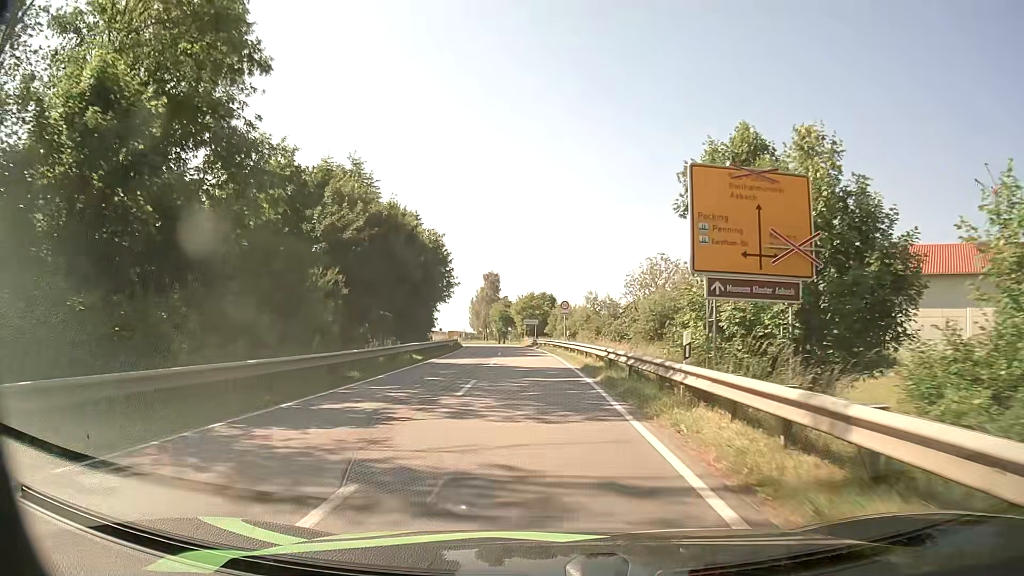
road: secondary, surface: asphalt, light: Day
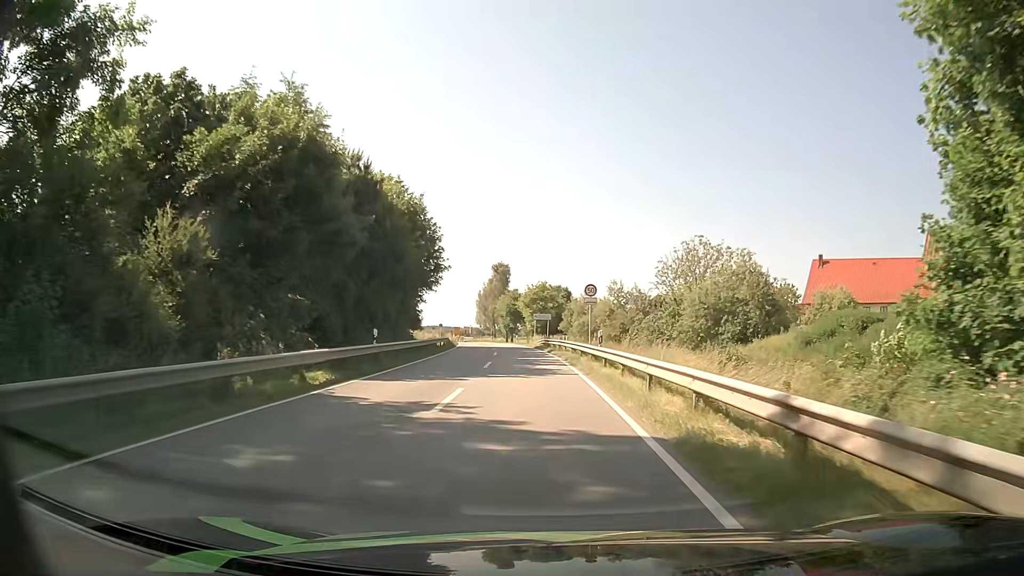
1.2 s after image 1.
(-0.2, +15.2) m; -1°
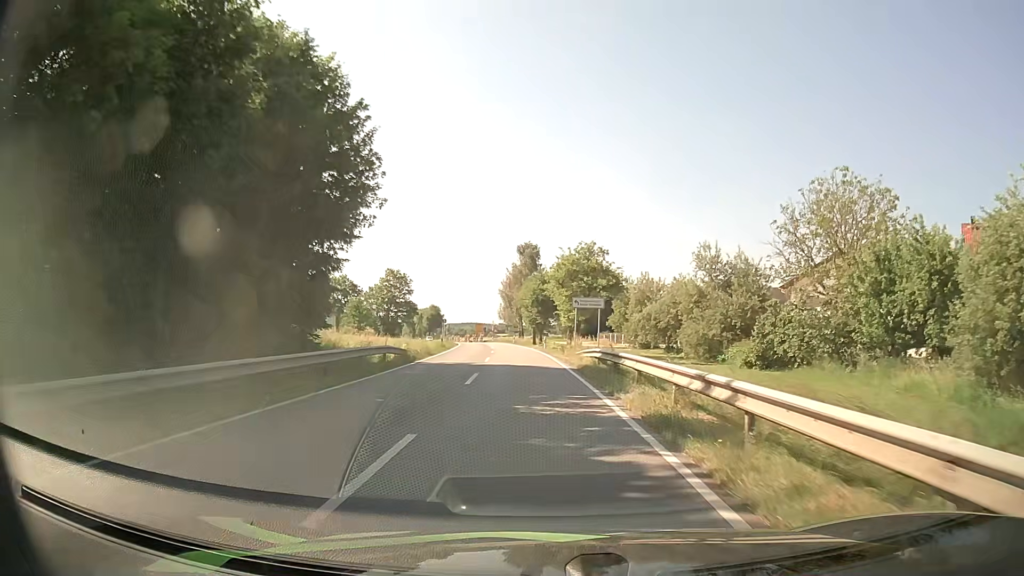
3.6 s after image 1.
(-0.7, +30.5) m; -3°
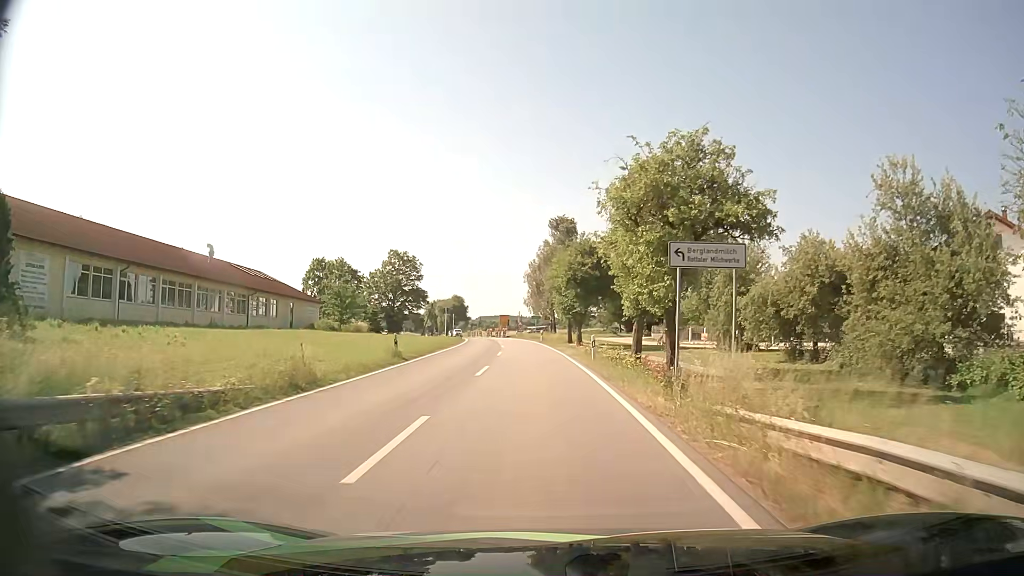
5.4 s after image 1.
(-0.5, +22.9) m; -2°
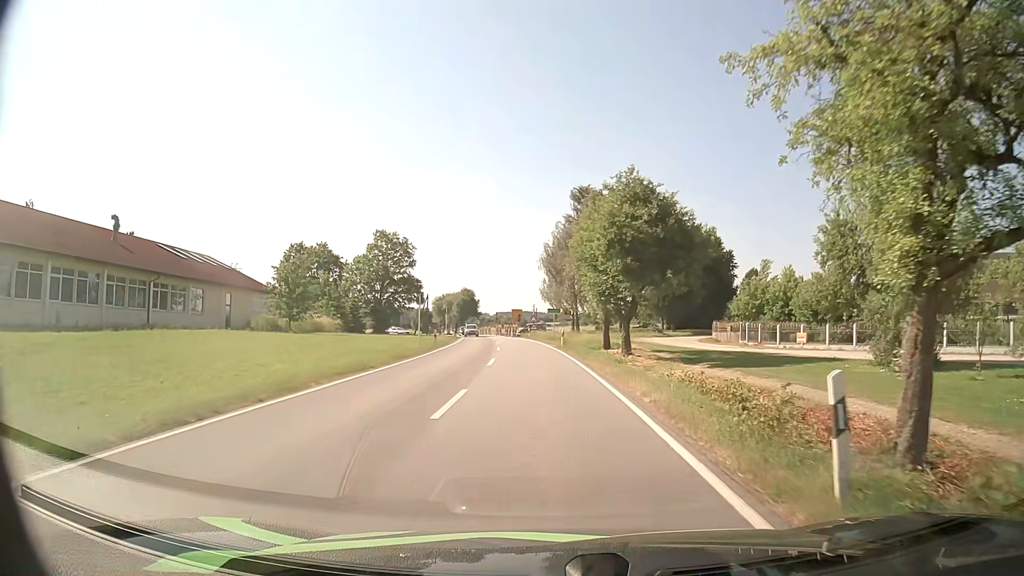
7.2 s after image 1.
(-0.4, +20.0) m; -2°
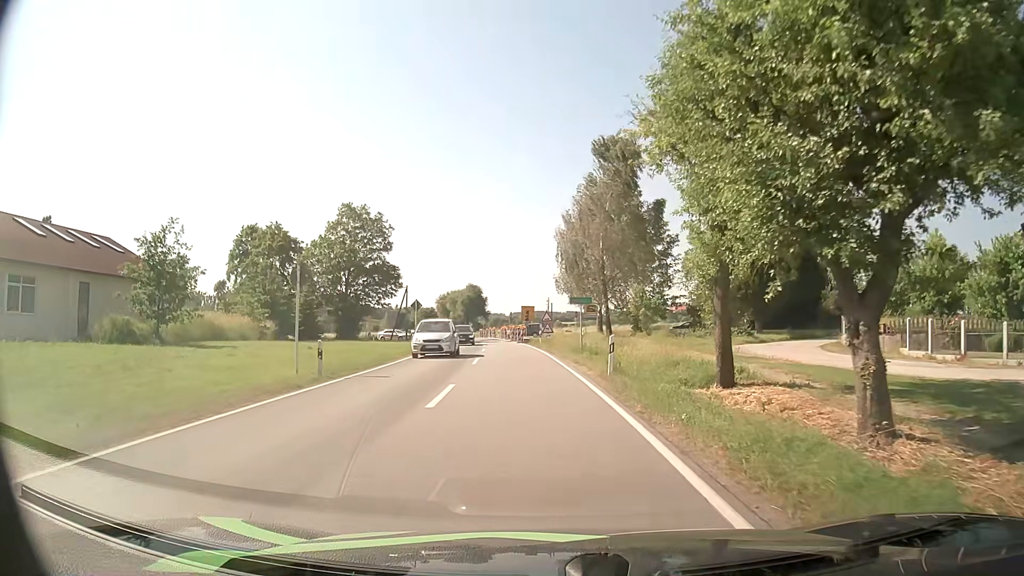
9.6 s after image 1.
(-0.3, +22.4) m; -1°
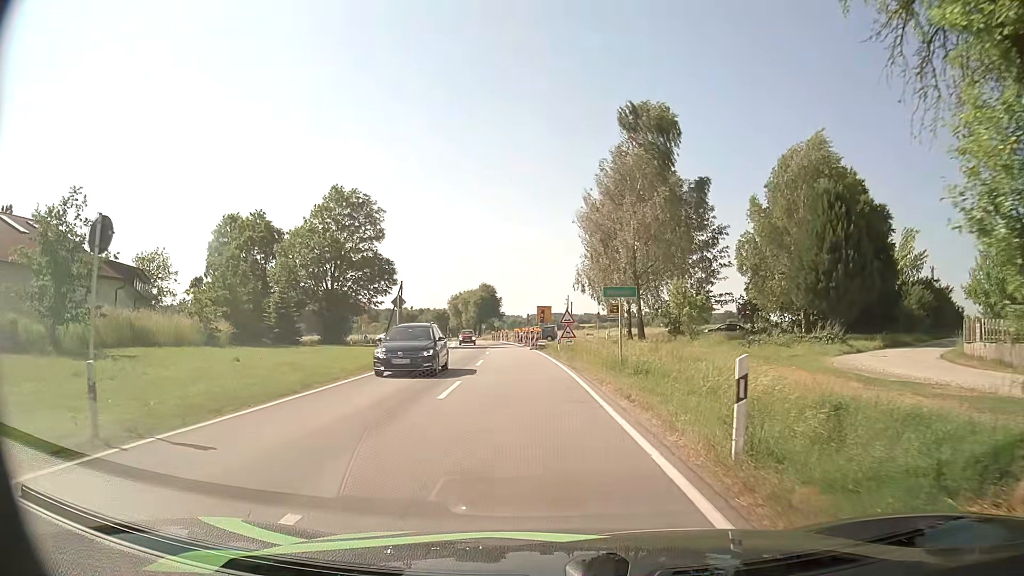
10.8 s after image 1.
(-0.2, +10.2) m; -1°
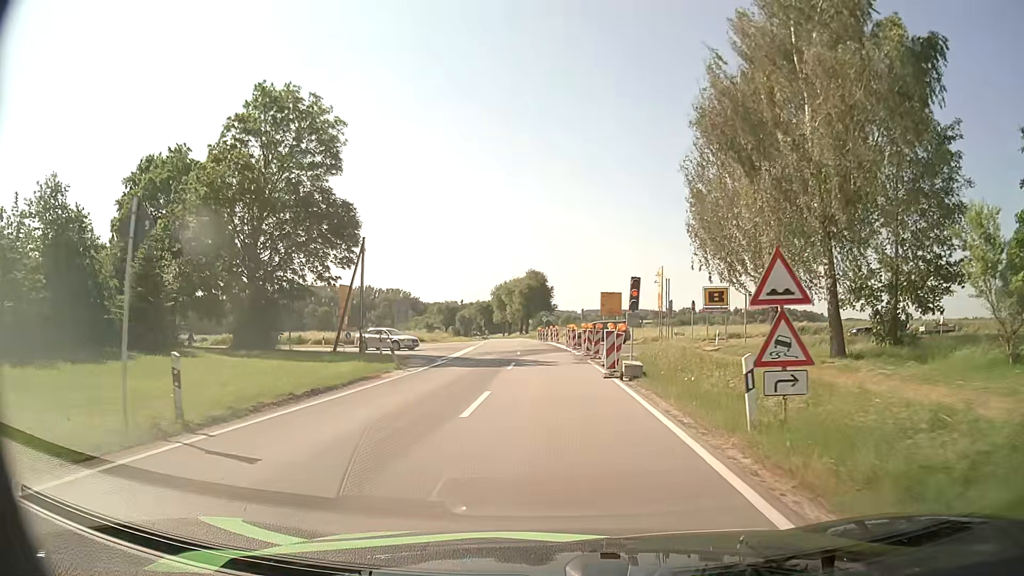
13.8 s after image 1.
(-1.1, +26.7) m; -5°
(0, +10) (-1, +20) (-1, +30) (-1, +40) (-1, +50) (-2, +60) (-2, +70) (-3, +80) (-4, +90) (-5, +100) m
